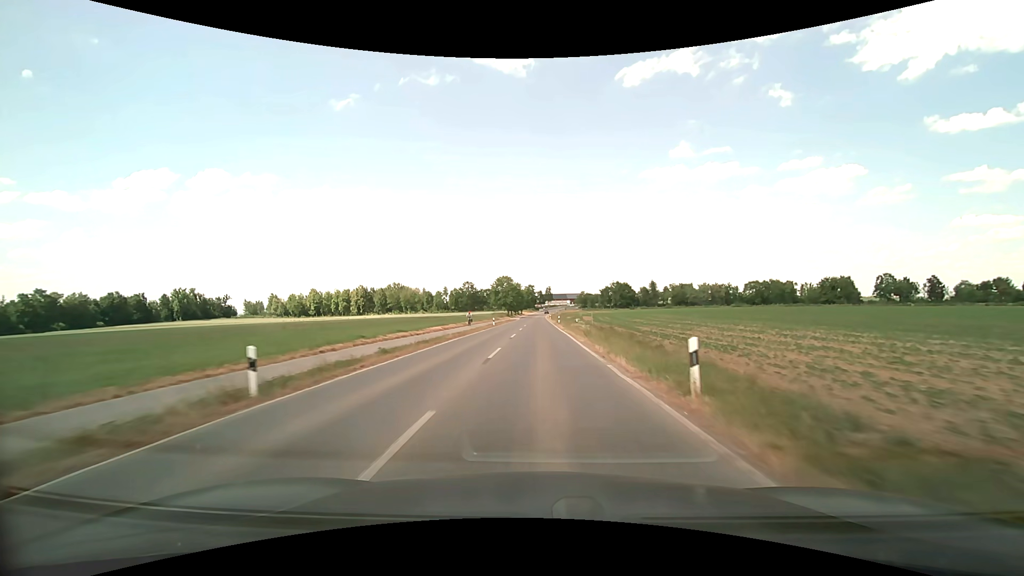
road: secondary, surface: asphalt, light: Day
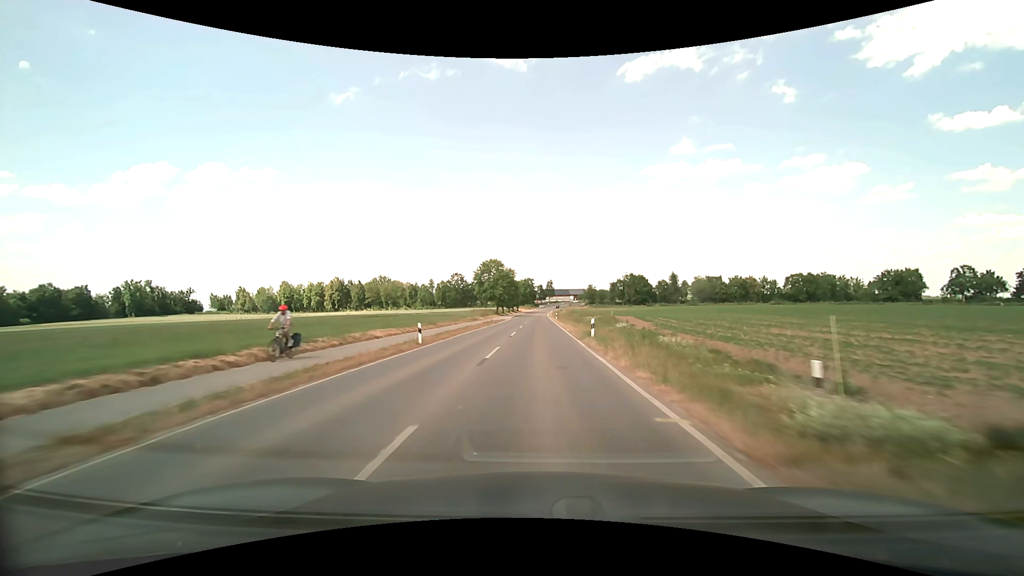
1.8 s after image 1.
(+0.1, +37.2) m; 0°
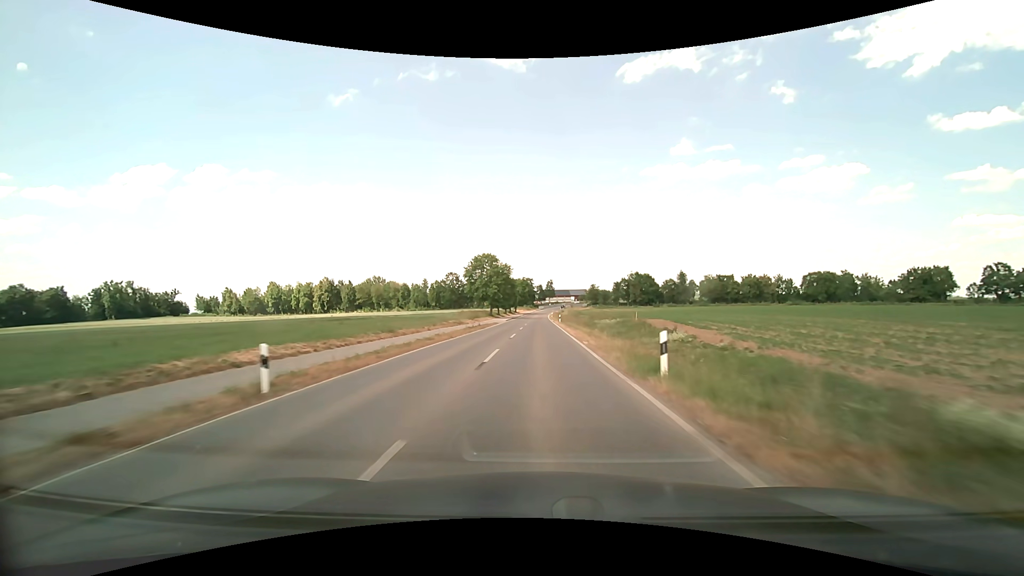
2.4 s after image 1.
(0.0, +12.7) m; 0°
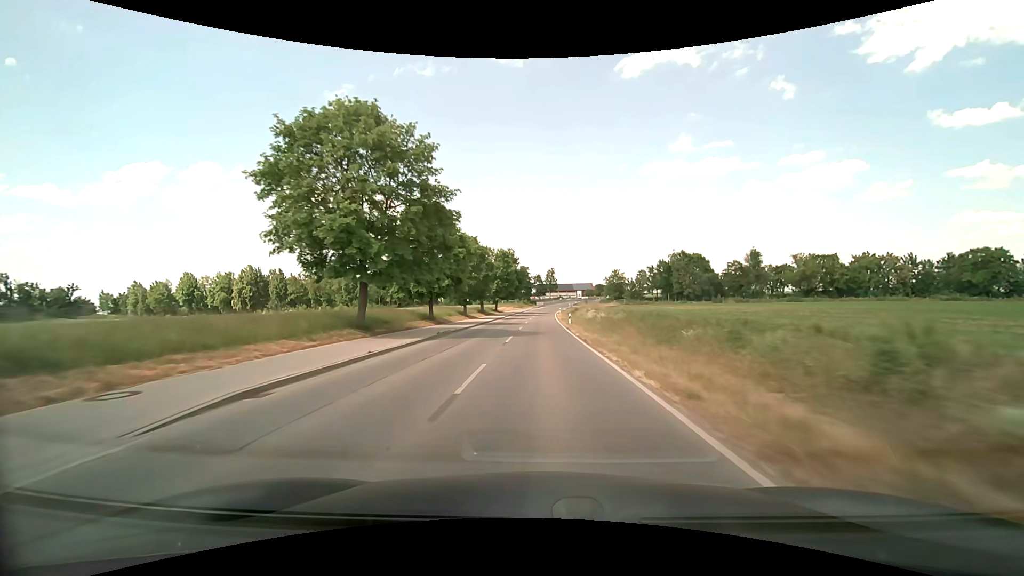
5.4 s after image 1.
(+0.2, +65.6) m; 0°
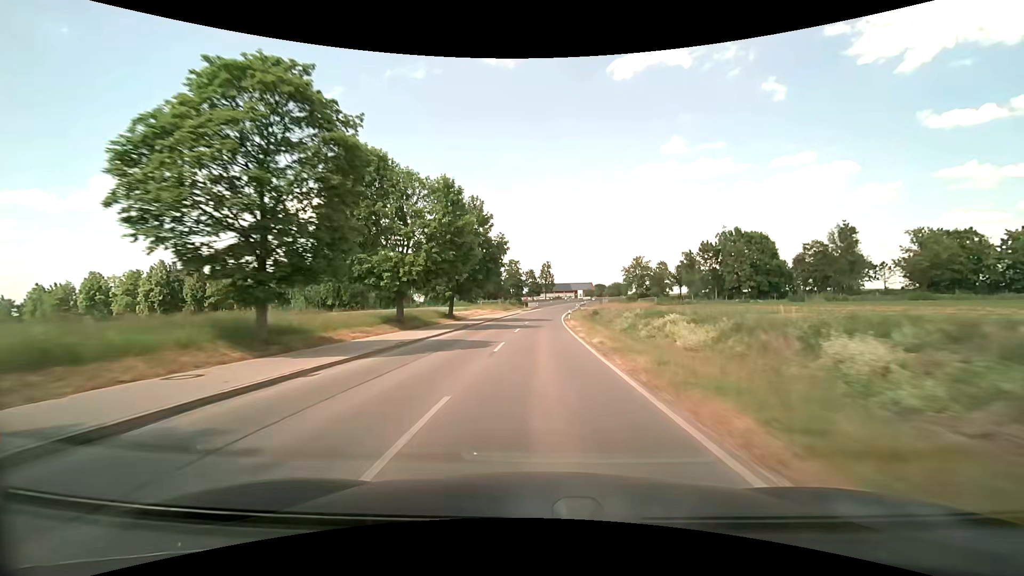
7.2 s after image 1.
(+0.2, +40.7) m; +1°
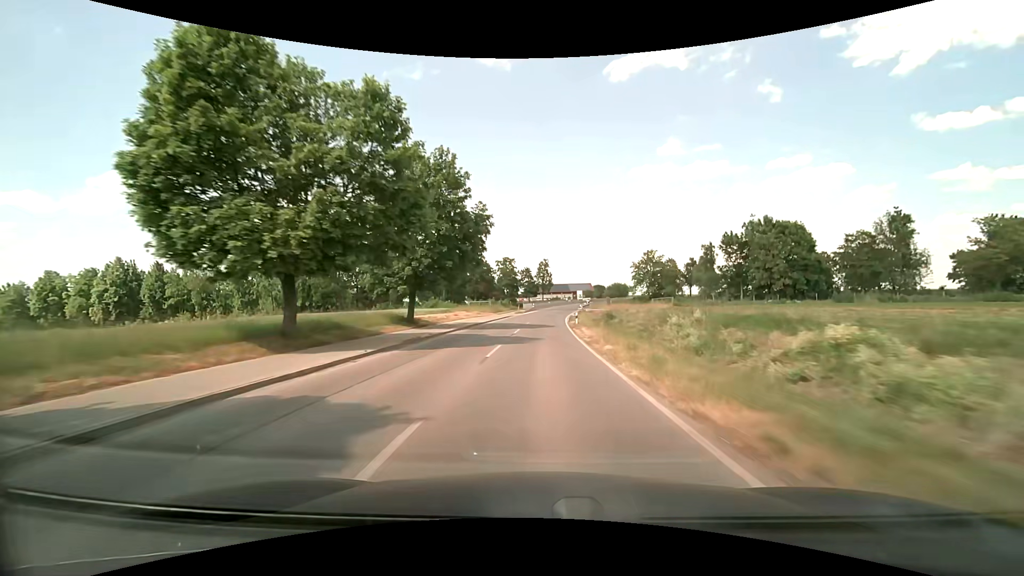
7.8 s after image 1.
(0.0, +13.7) m; 0°
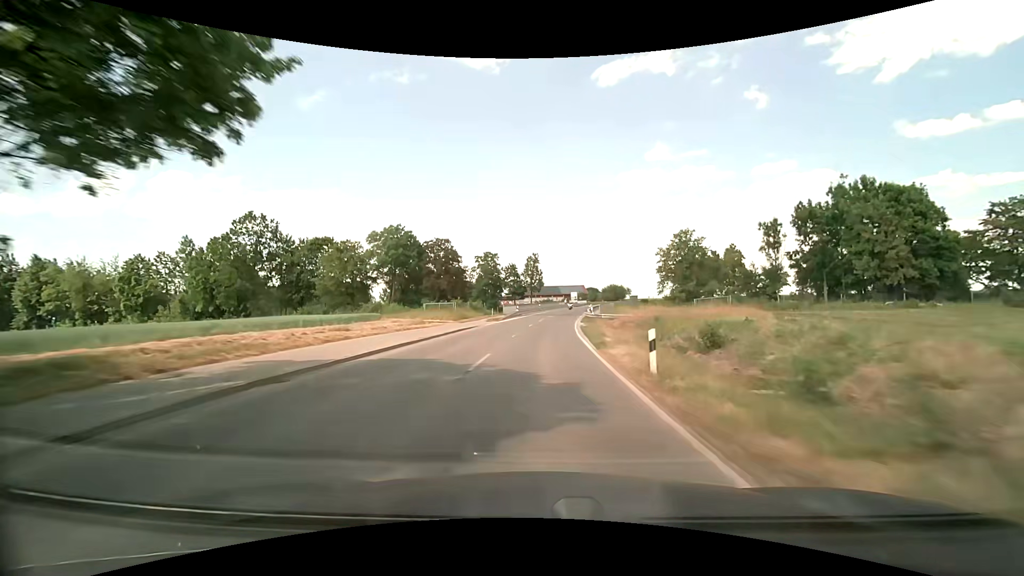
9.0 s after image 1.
(+0.3, +27.3) m; +1°
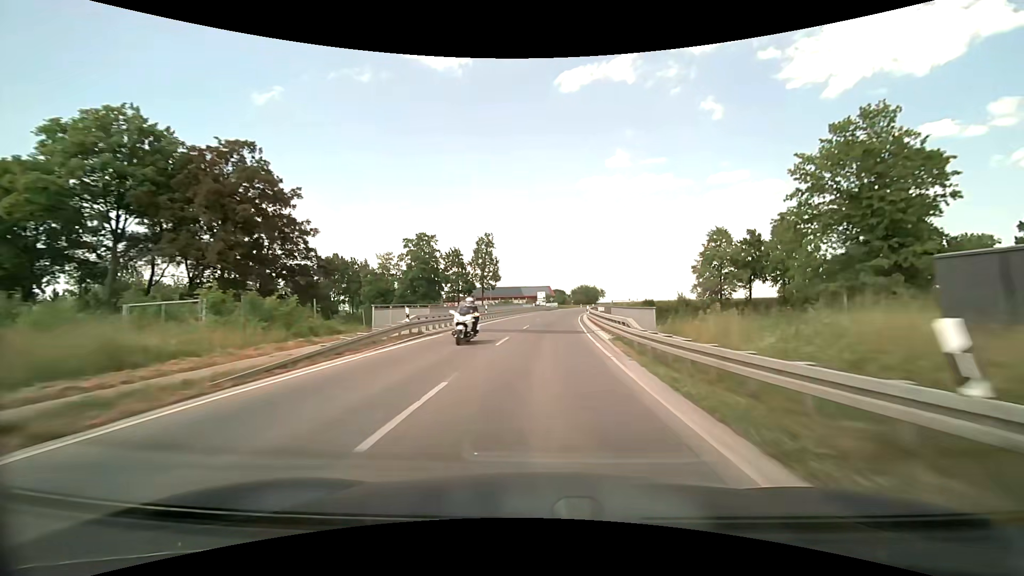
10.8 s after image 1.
(+1.2, +40.7) m; +4°
(0, +10) (0, +20) (+1, +30) (+2, +40) (+2, +50) (+3, +60) (+4, +70) (+6, +80) (+7, +90) (+9, +99) m
